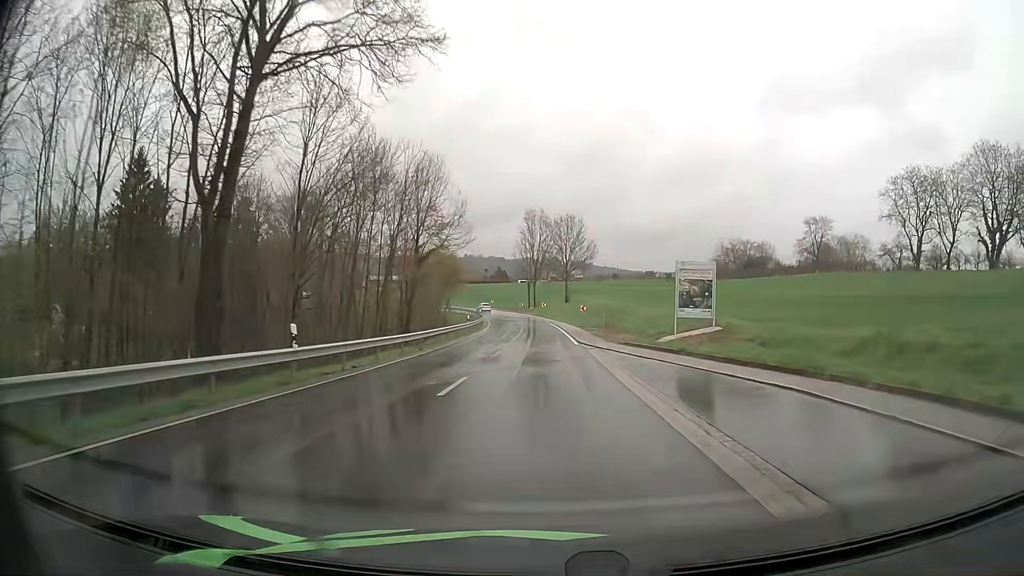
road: tertiary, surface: asphalt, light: Day
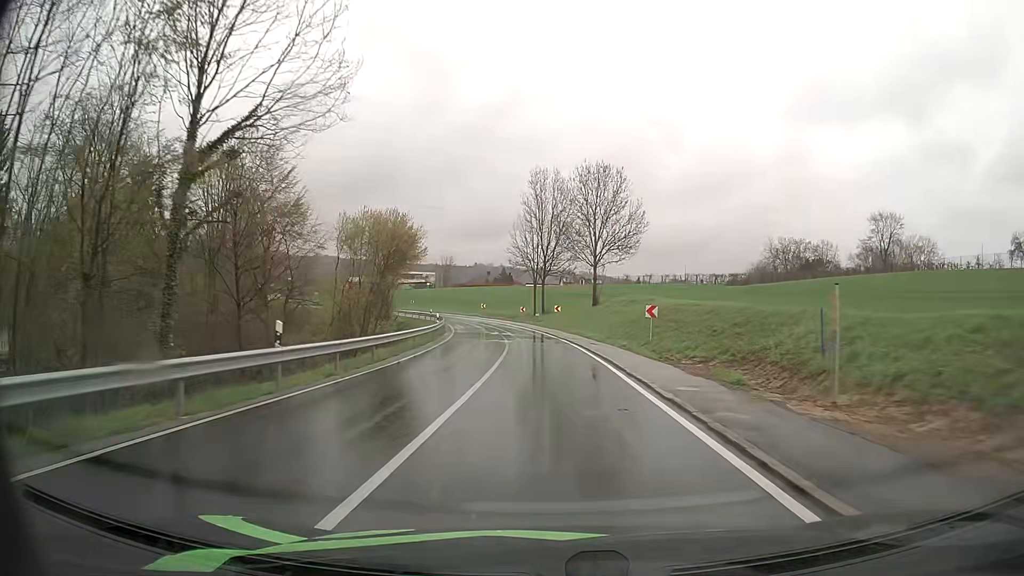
(-0.3, +38.2) m; -1°
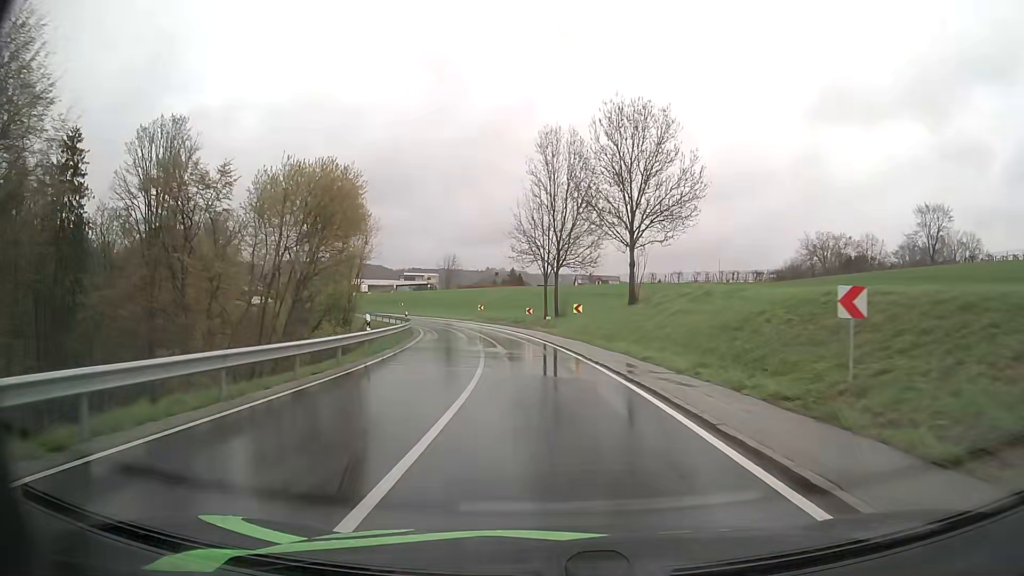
(-0.1, +18.7) m; -1°
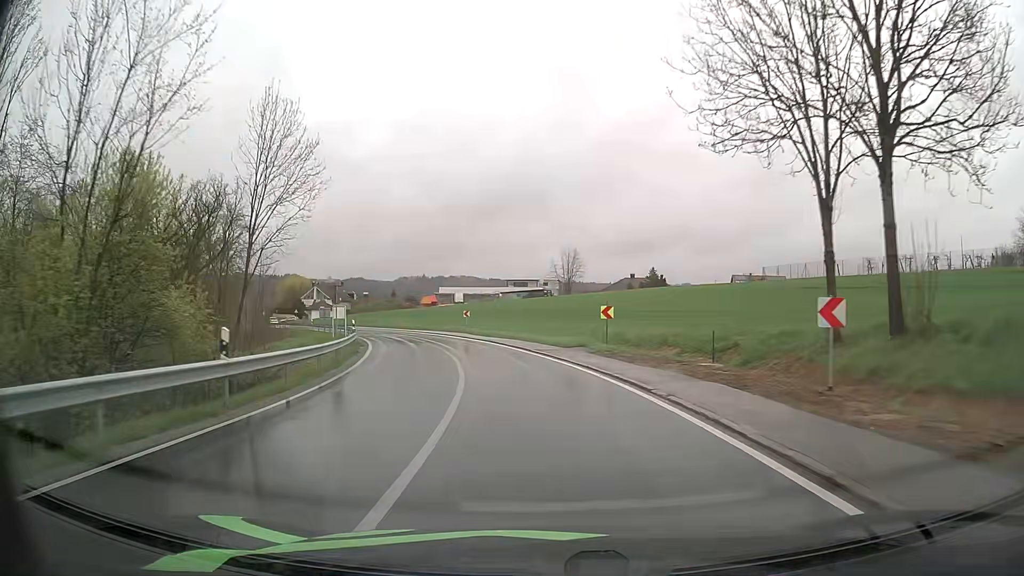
(-3.7, +44.8) m; -11°
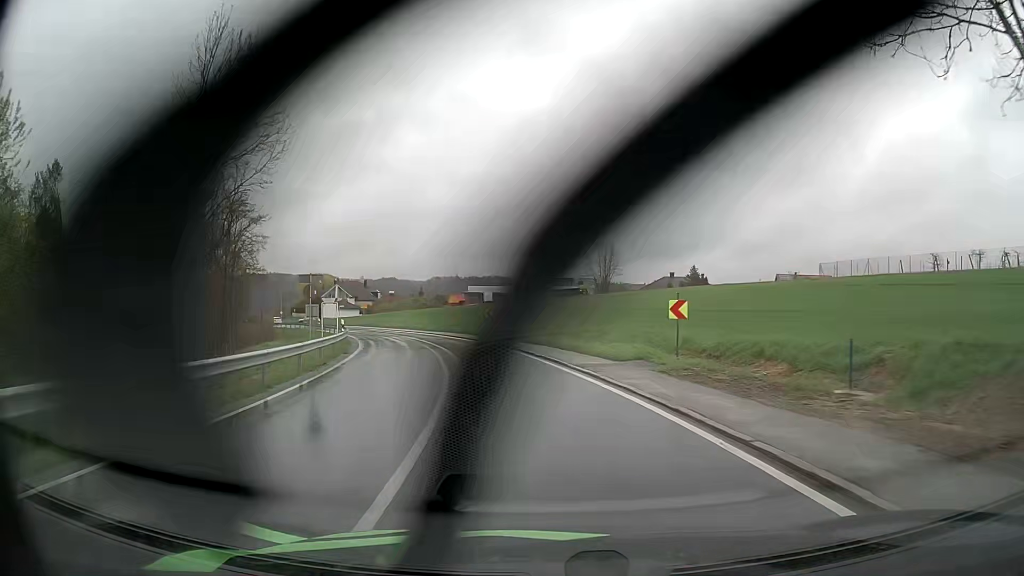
(-0.1, +8.6) m; -2°
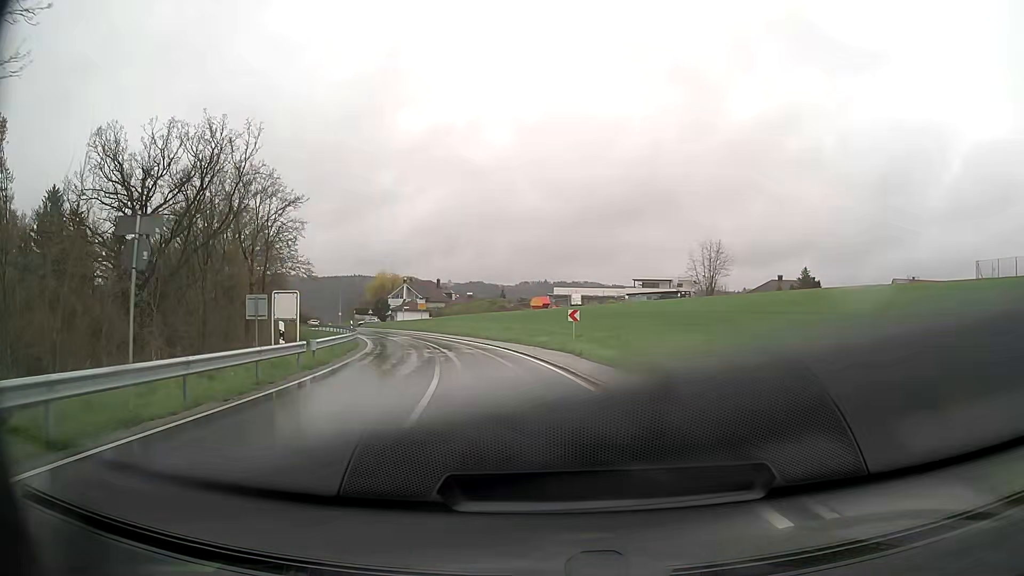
(-1.1, +16.8) m; -7°
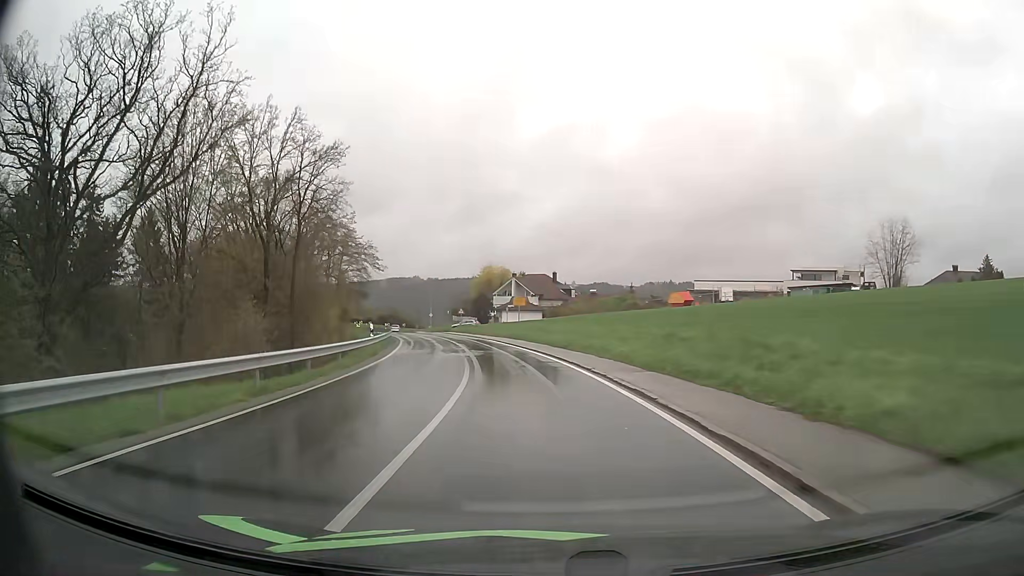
(-2.5, +24.8) m; -11°
(0, +10) (-1, +20) (-2, +30) (-4, +40) (-6, +50) (-8, +59) (-11, +69) (-13, +79) (-17, +88) (-20, +97) m
